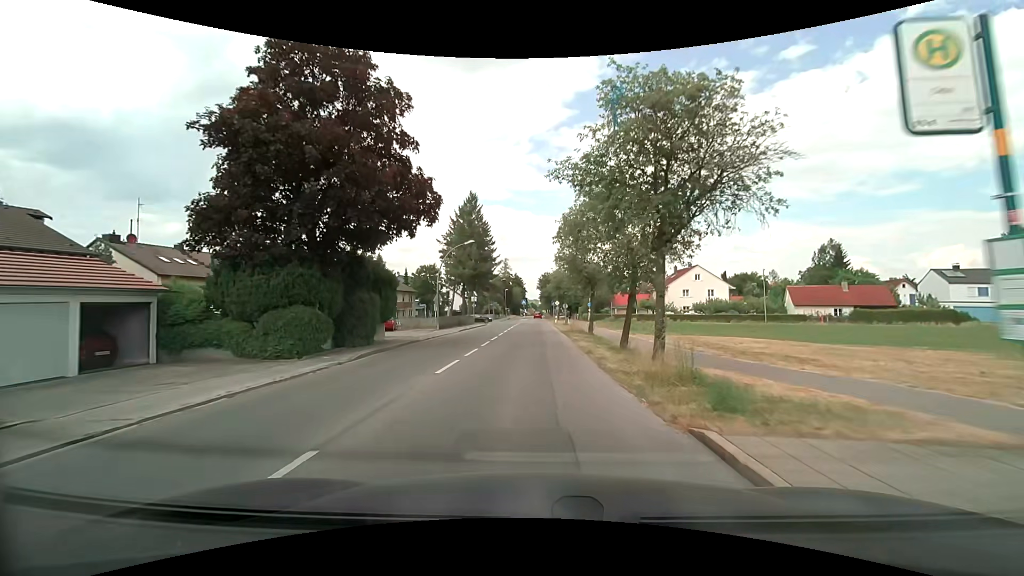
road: tertiary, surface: asphalt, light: Day
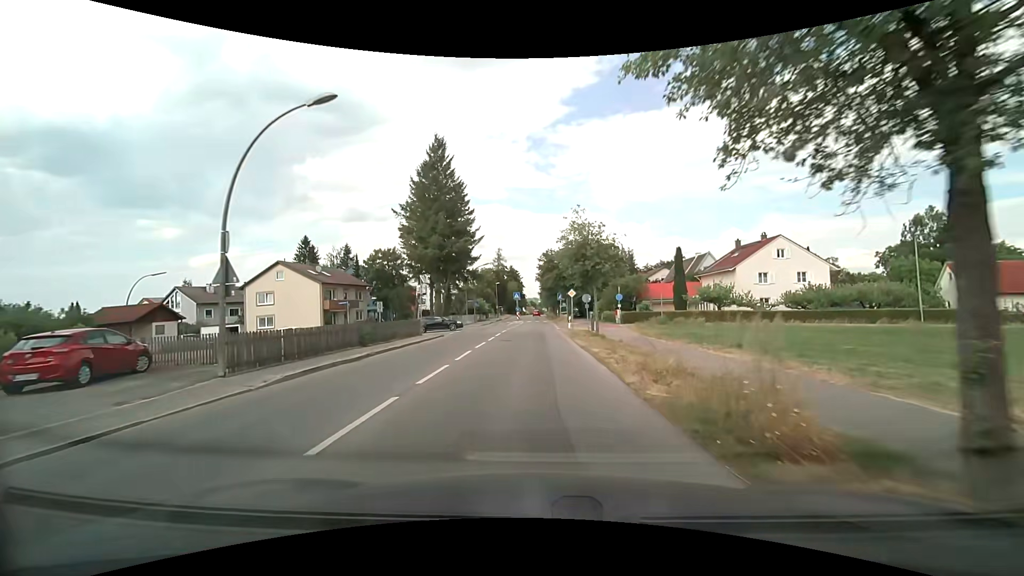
(+0.2, +28.2) m; 0°
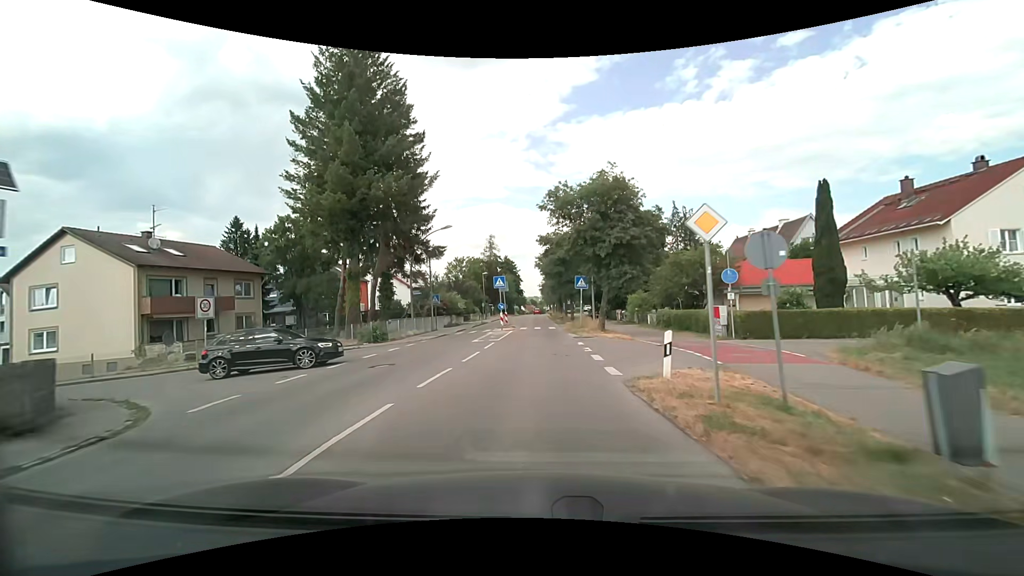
(0.0, +27.6) m; 0°
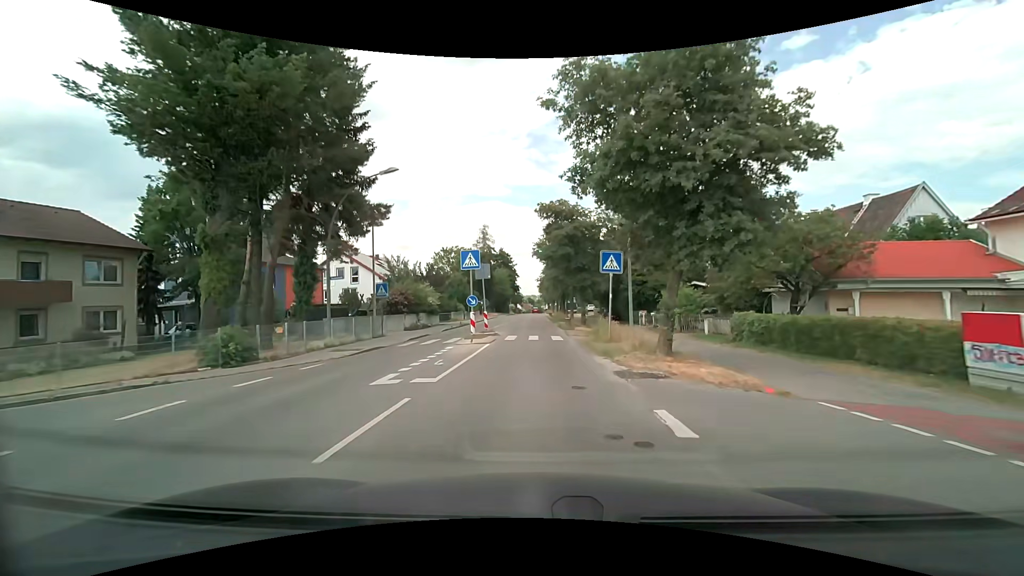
(0.0, +13.7) m; 0°
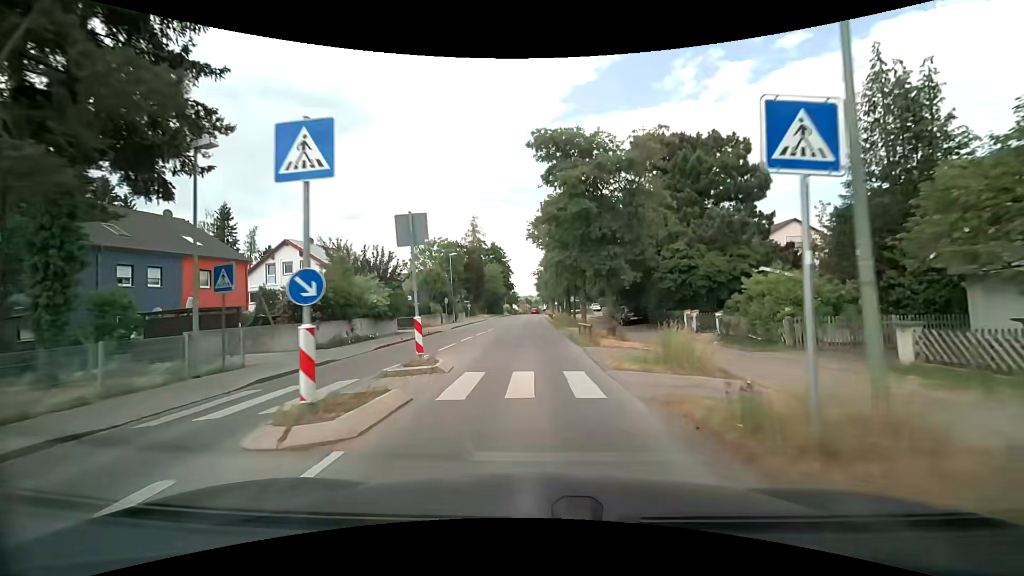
(+0.1, +13.7) m; 0°
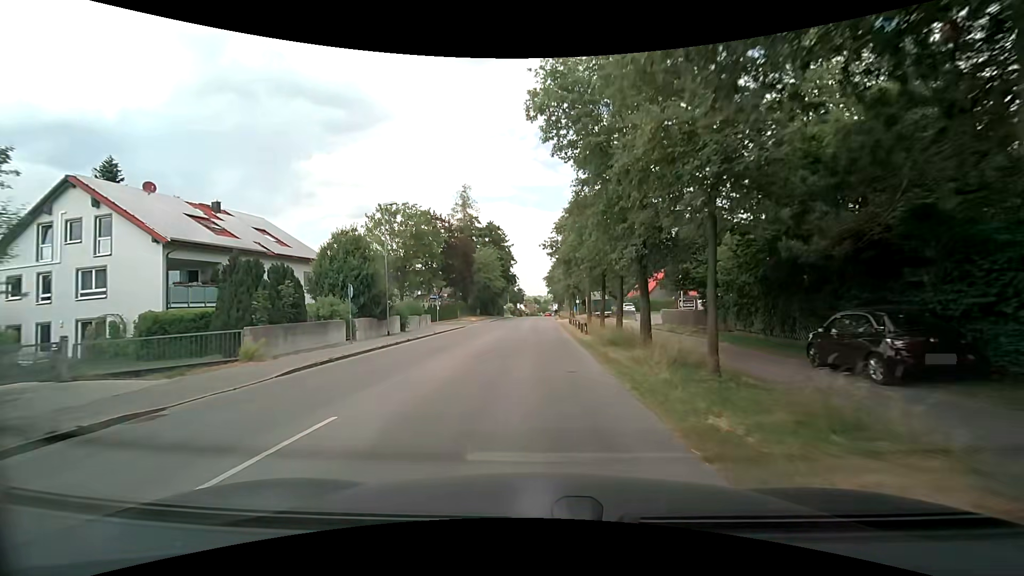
(0.0, +27.1) m; 0°
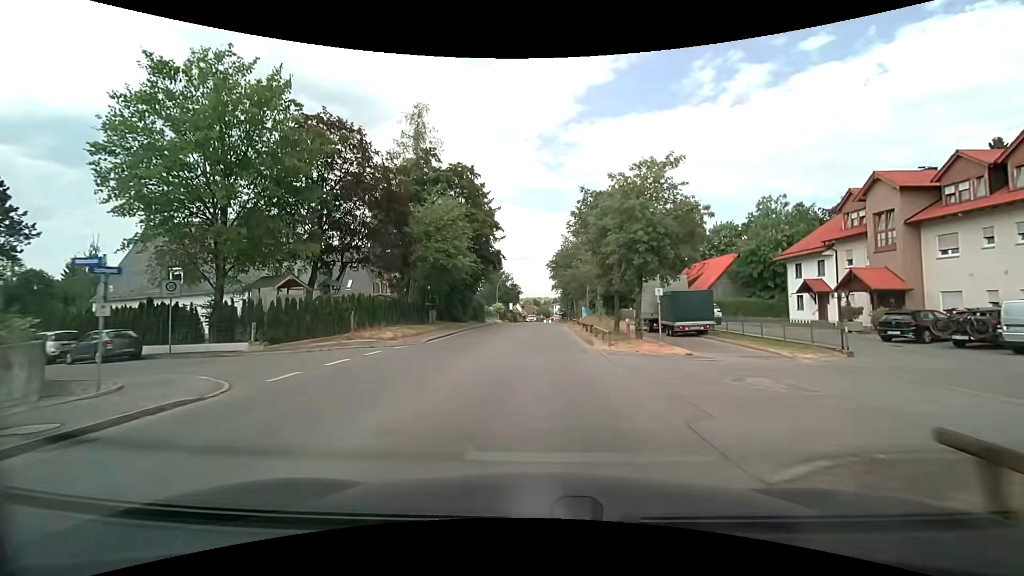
(-0.3, +33.5) m; 0°
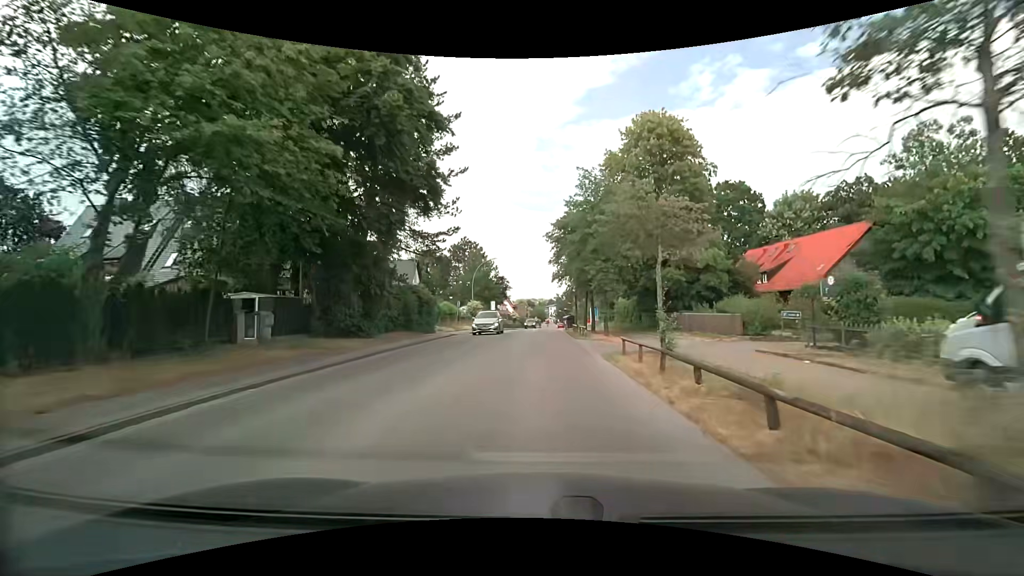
(+0.2, +26.7) m; 0°
(0, +10) (0, +20) (0, +30) (+1, +40) (+1, +50) (+1, +60) (+2, +70) (+2, +80) (+2, +90) (+3, +100) m
